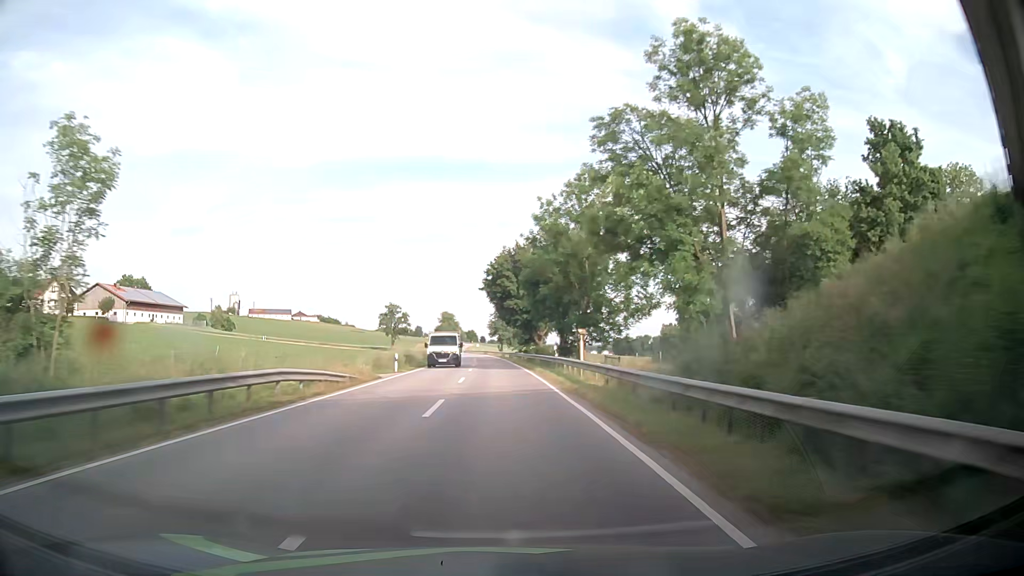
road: secondary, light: Day
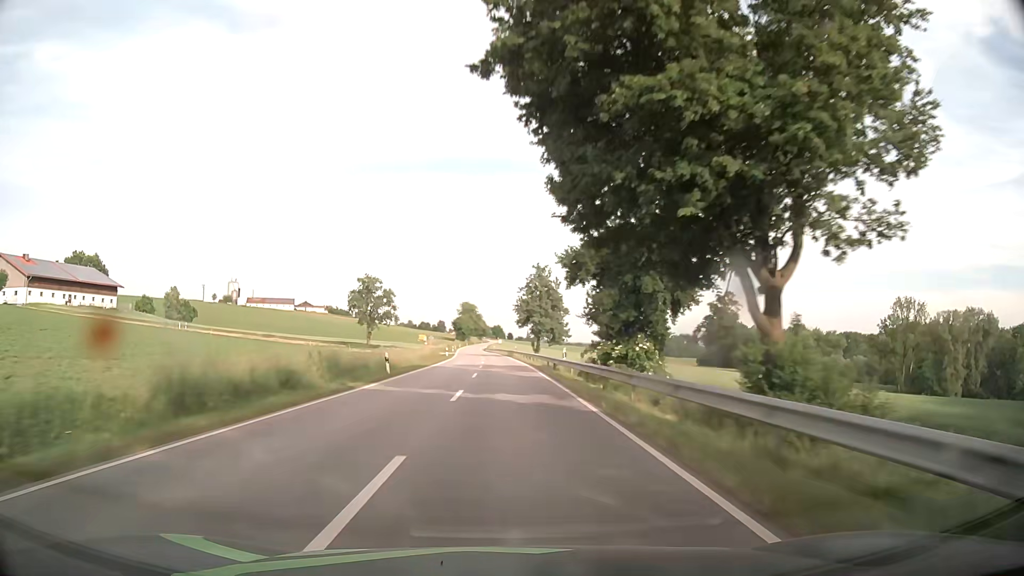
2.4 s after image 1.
(-1.6, +56.4) m; -3°
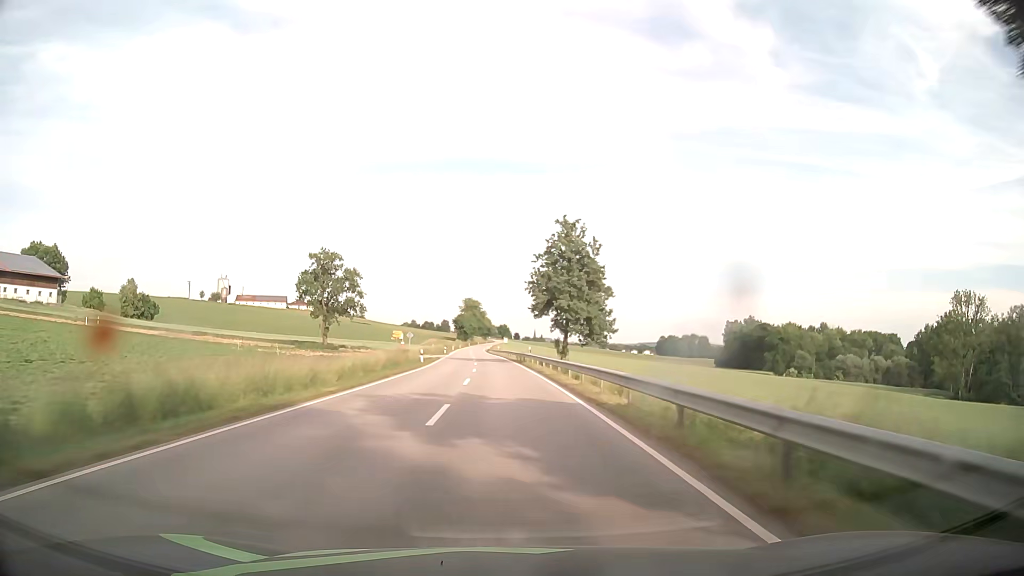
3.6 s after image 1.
(-0.1, +29.1) m; 0°
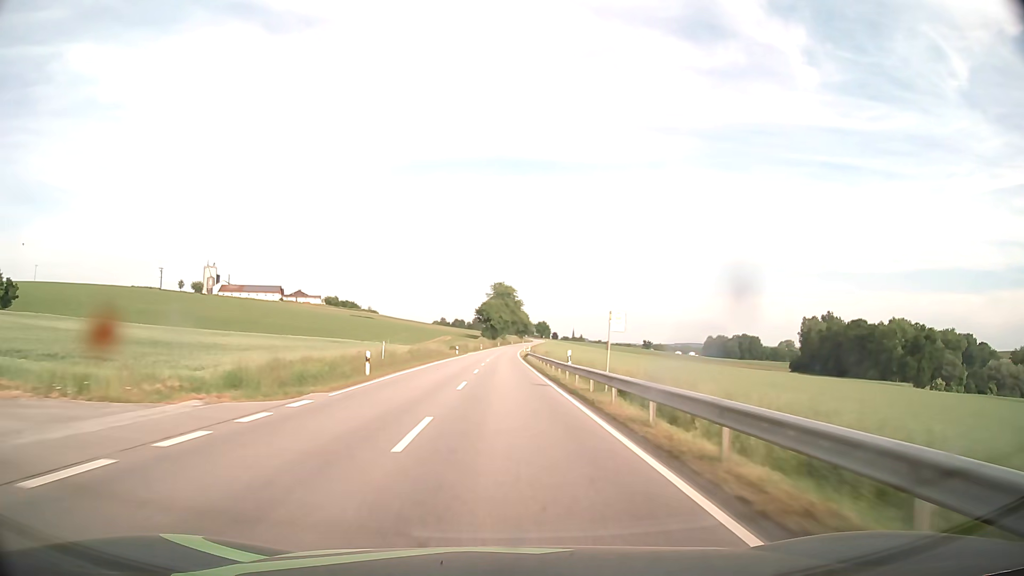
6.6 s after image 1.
(-2.1, +75.0) m; -3°
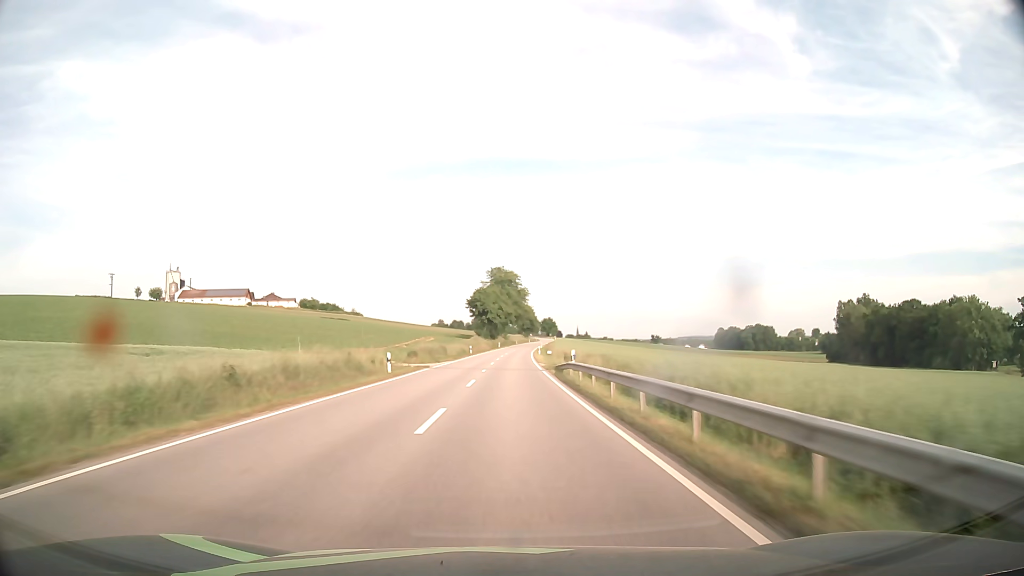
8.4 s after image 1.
(+0.1, +46.5) m; 0°
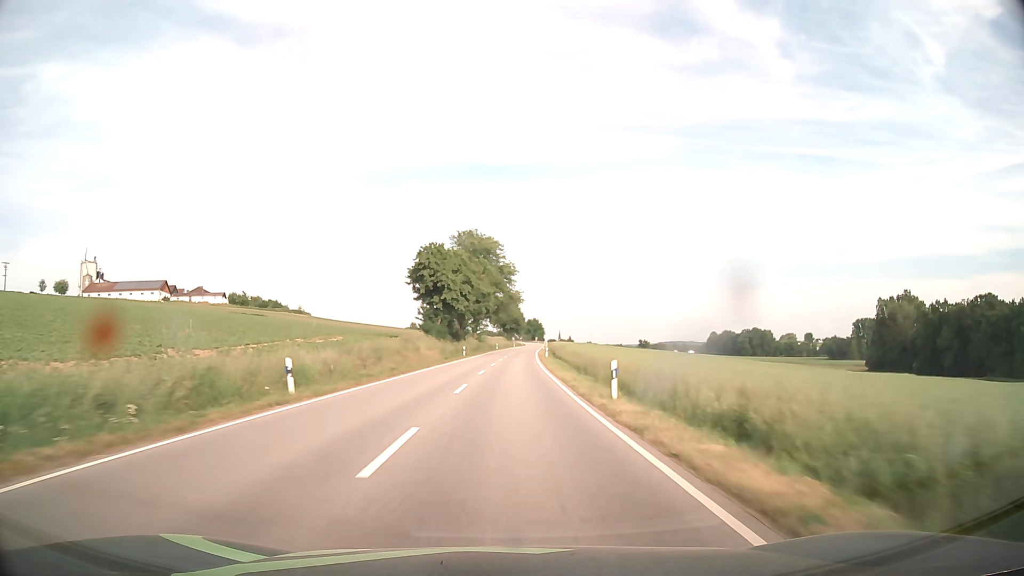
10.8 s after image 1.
(+0.6, +63.6) m; +2°
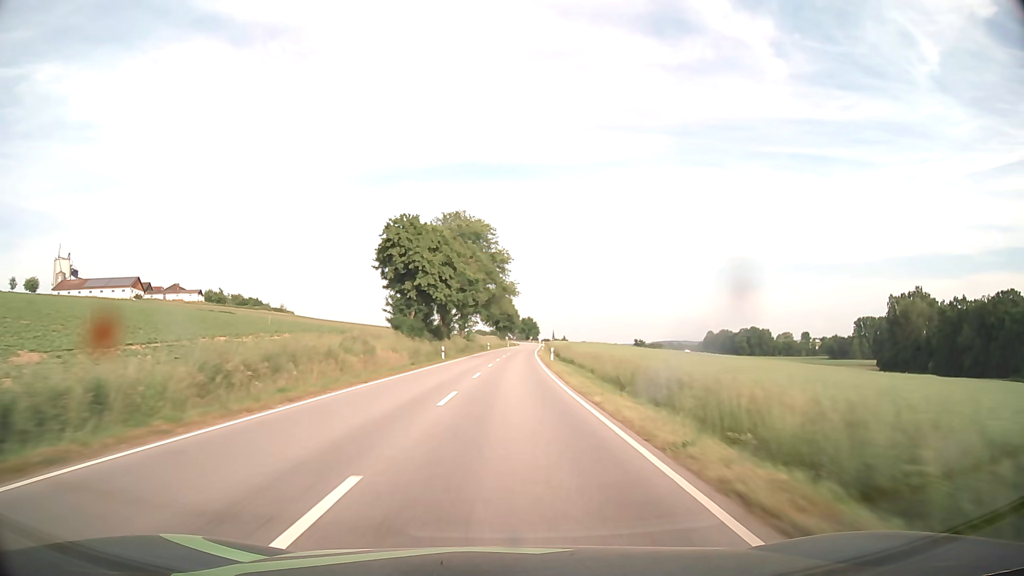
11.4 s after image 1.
(+0.1, +16.1) m; +1°
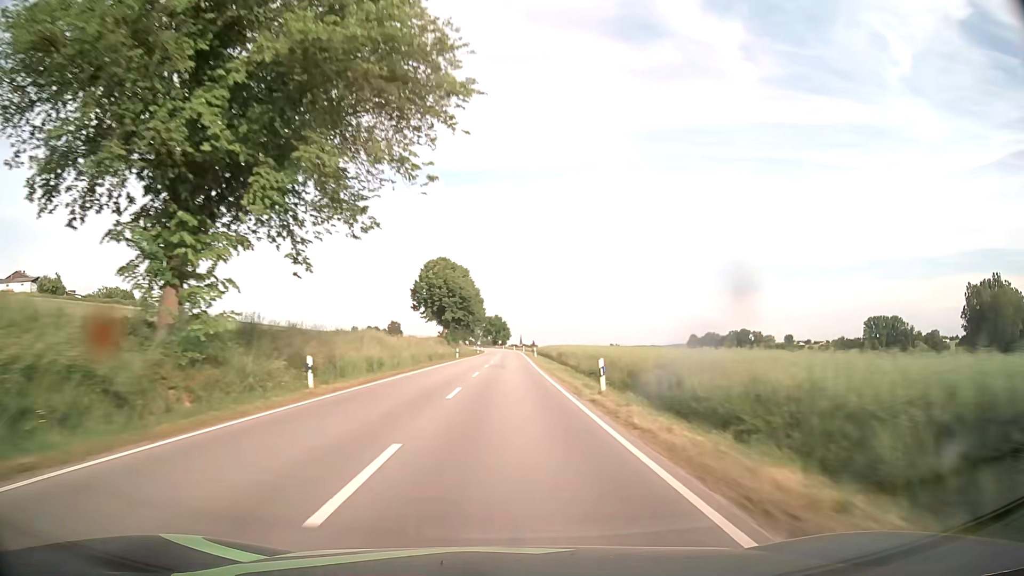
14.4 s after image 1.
(+1.9, +81.7) m; +3°
(0, +10) (0, +20) (0, +30) (0, +40) (+1, +50) (+1, +60) (+1, +70) (+1, +80) (+1, +90) (+1, +100) m
